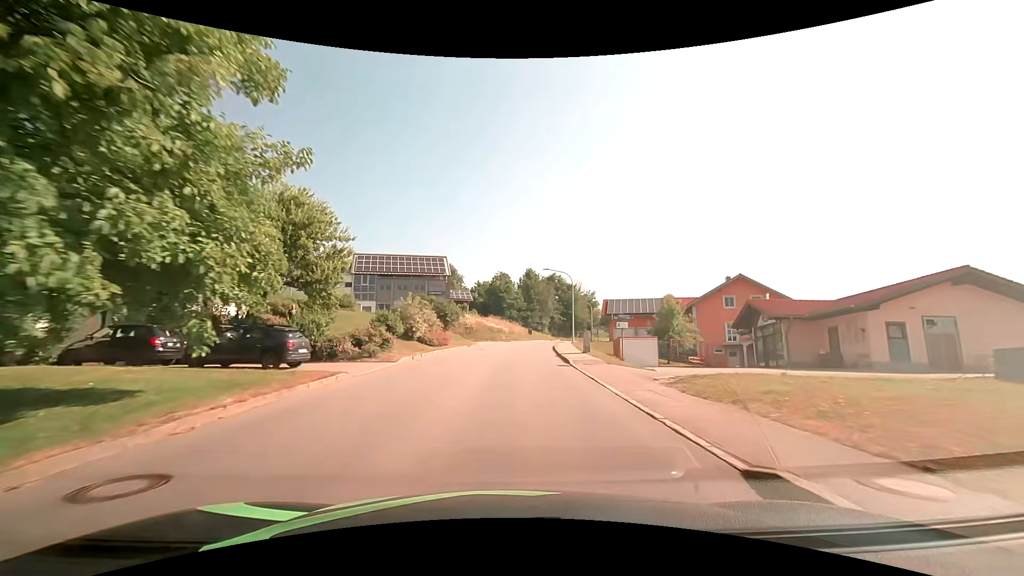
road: tertiary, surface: asphalt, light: Day
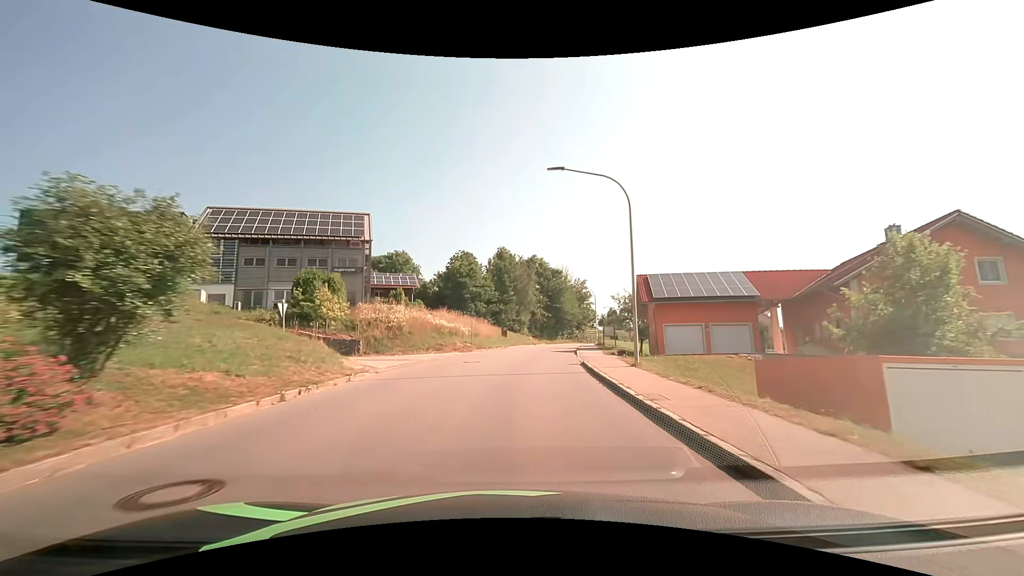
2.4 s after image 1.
(+0.6, +30.6) m; +3°
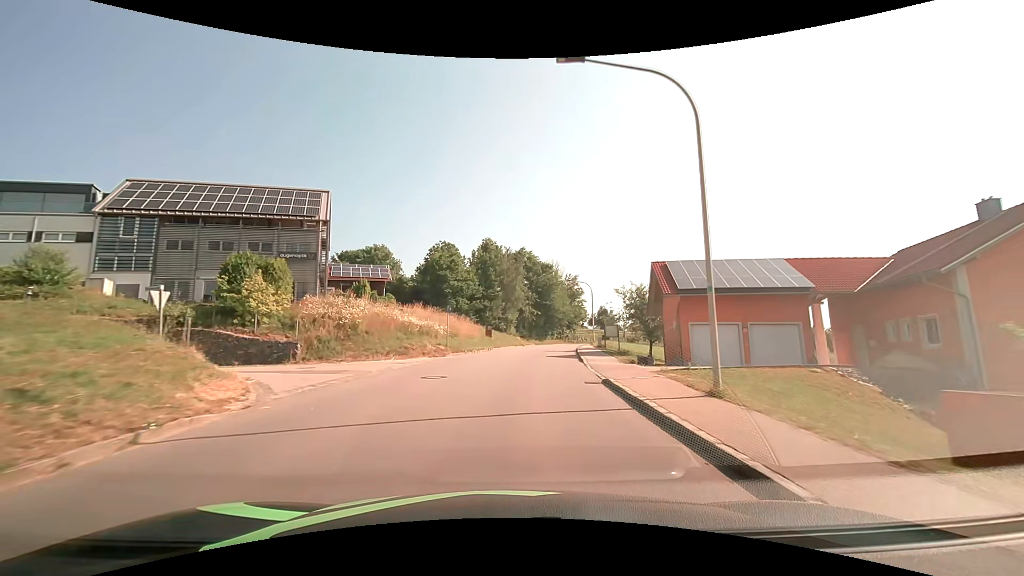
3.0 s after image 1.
(+0.1, +7.6) m; +2°
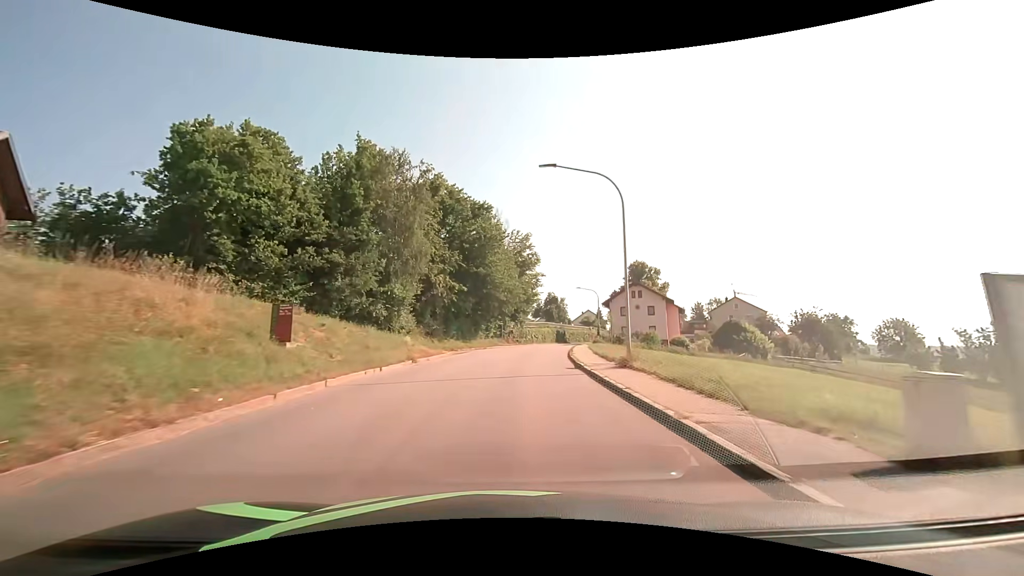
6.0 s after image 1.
(+2.7, +38.0) m; +8°
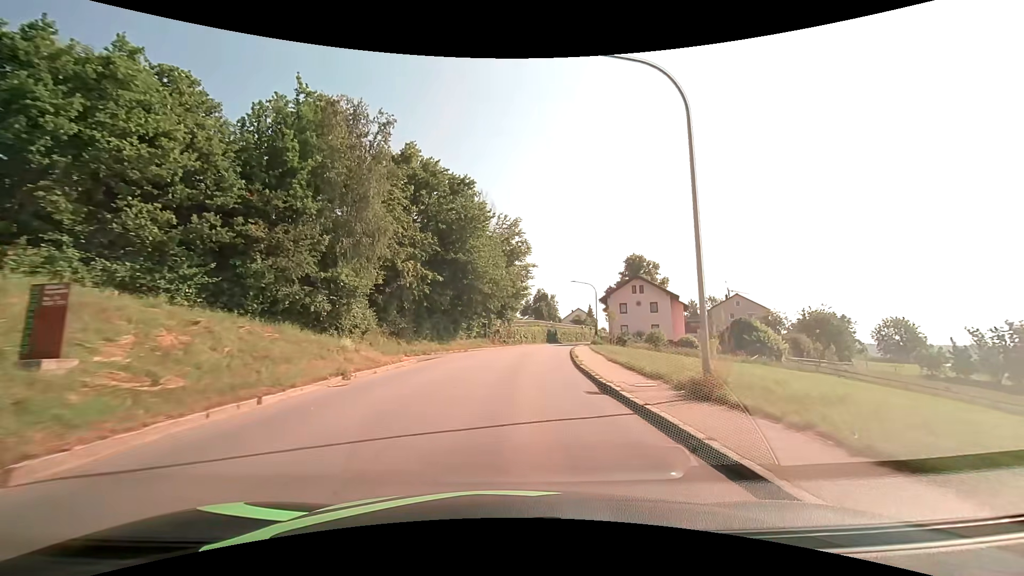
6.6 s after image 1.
(+0.2, +7.7) m; +2°
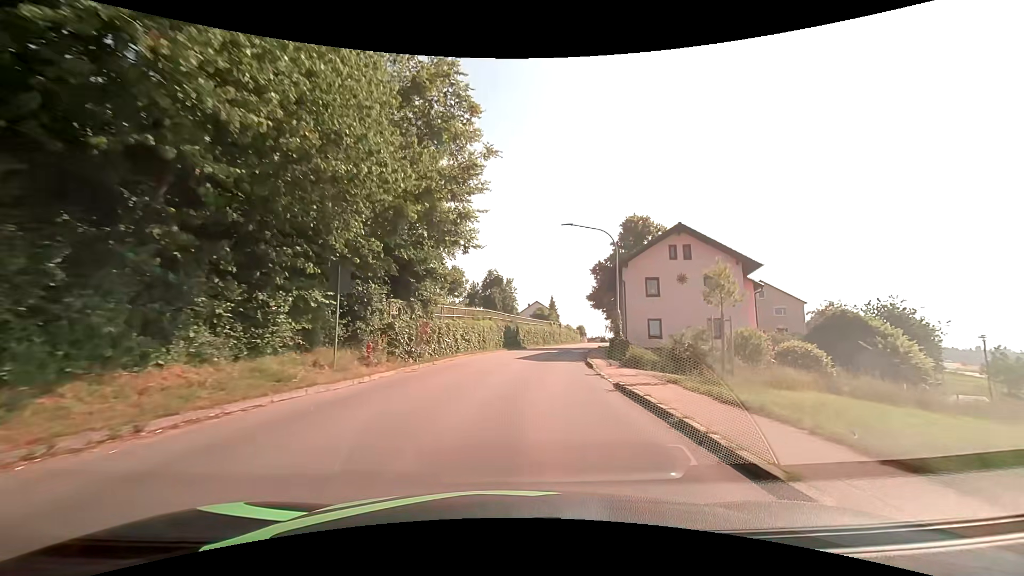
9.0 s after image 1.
(+1.5, +30.7) m; +6°
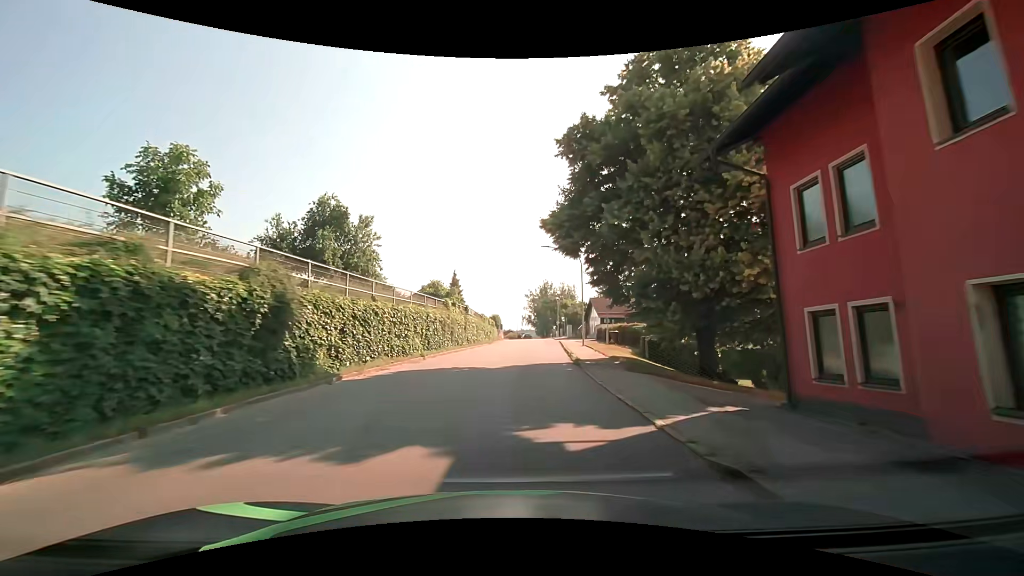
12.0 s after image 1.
(+3.9, +38.1) m; +11°
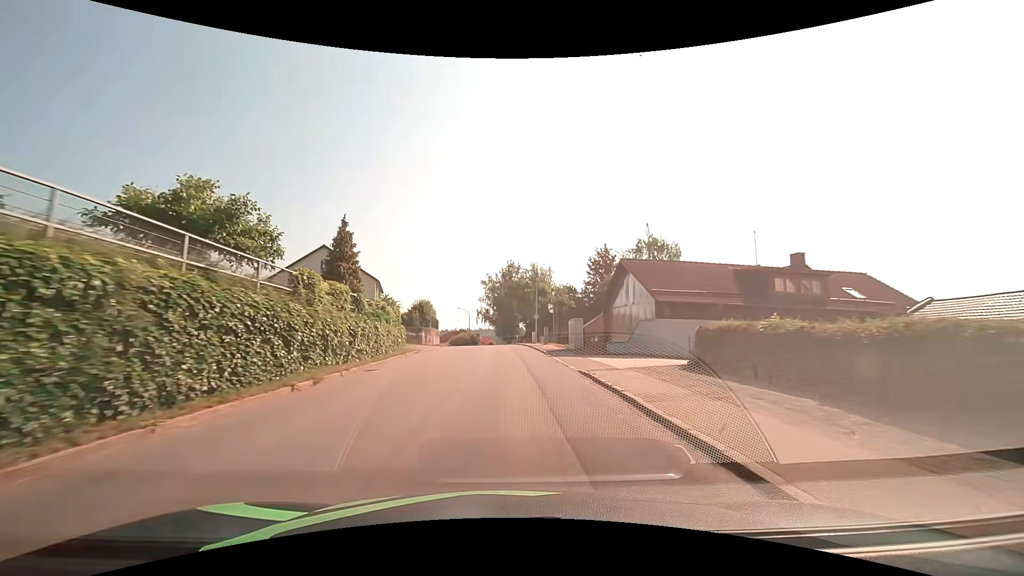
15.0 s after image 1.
(+1.6, +38.2) m; +4°
(0, +10) (0, +20) (0, +30) (0, +40) (-1, +50) (-2, +60) (-4, +70) (-6, +80) (-8, +89) (-11, +99) m
